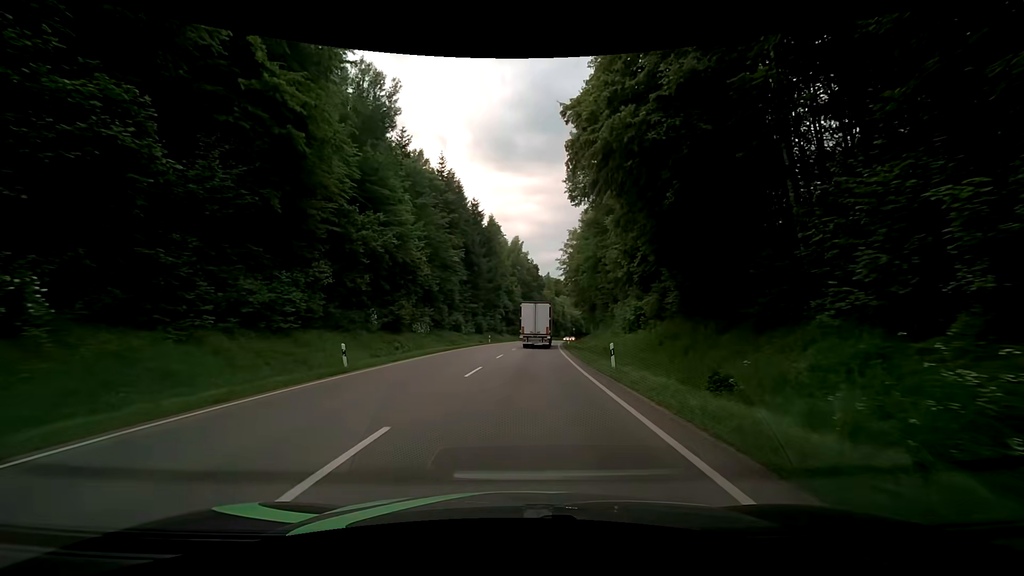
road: secondary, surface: asphalt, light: Day
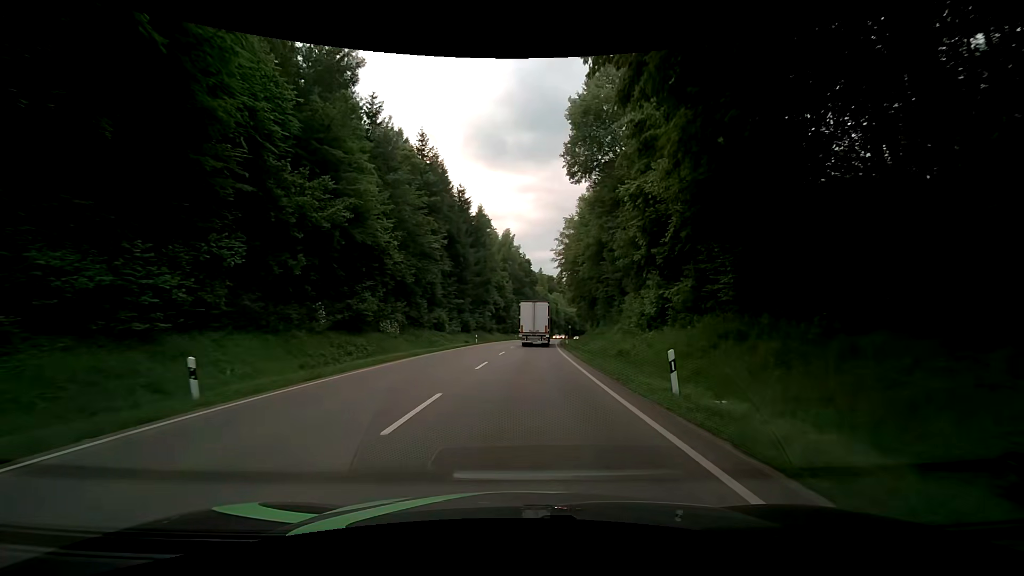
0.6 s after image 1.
(0.0, +8.4) m; +1°
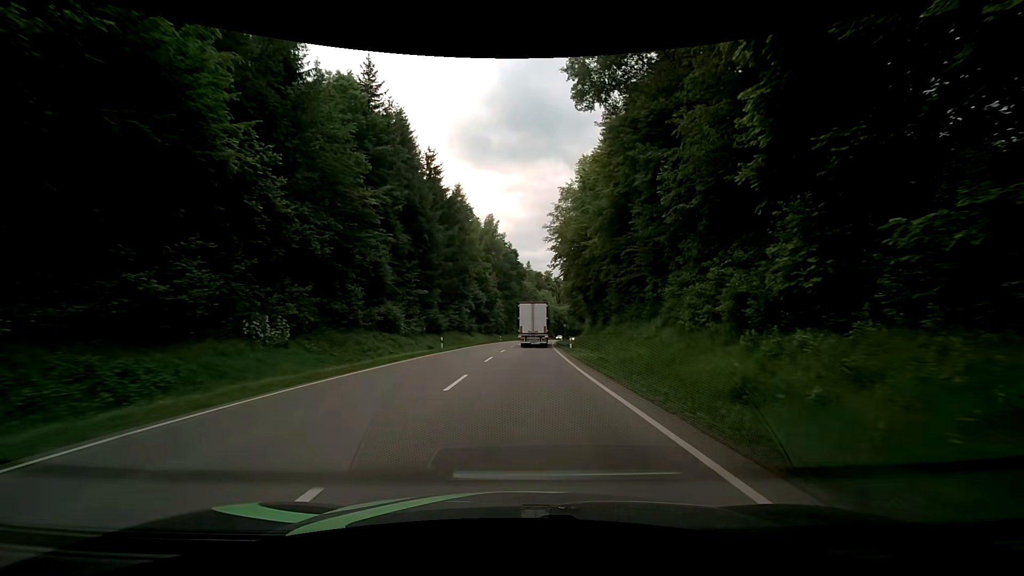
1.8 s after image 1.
(+0.3, +17.2) m; +1°
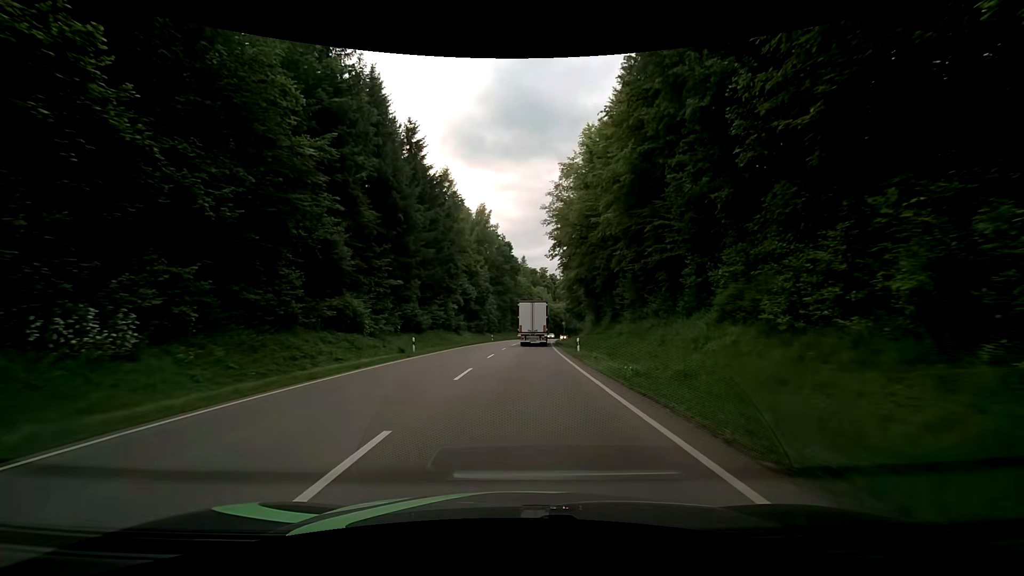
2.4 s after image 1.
(+0.1, +8.8) m; -1°
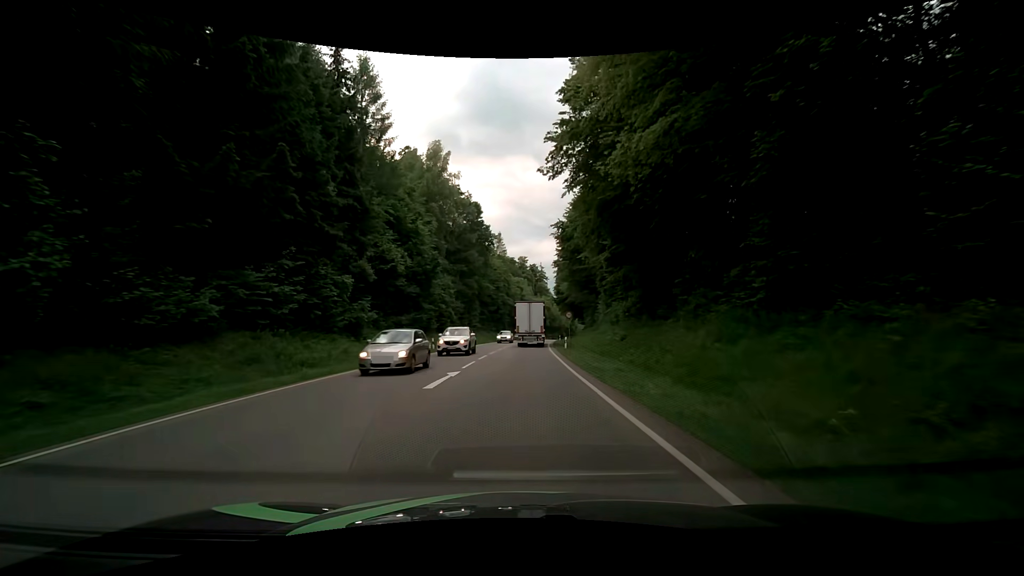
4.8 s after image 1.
(+1.9, +36.3) m; +4°
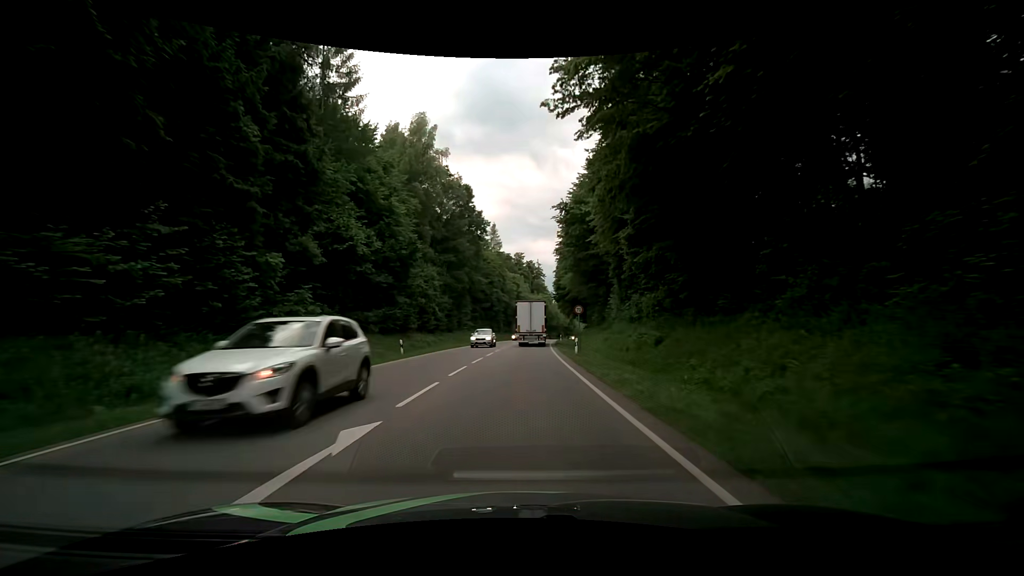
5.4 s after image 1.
(0.0, +9.4) m; 0°
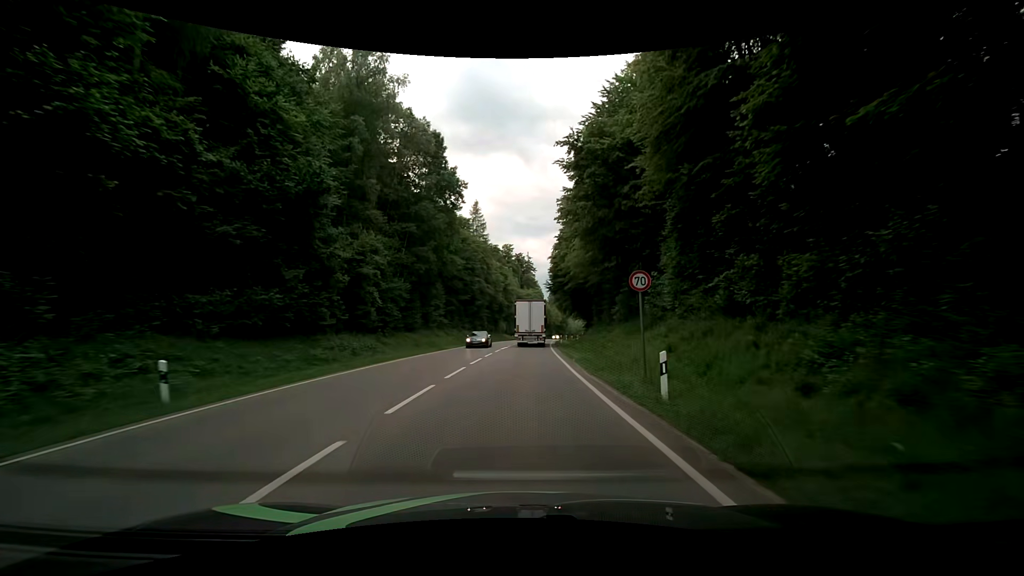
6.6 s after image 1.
(+0.2, +19.0) m; +1°
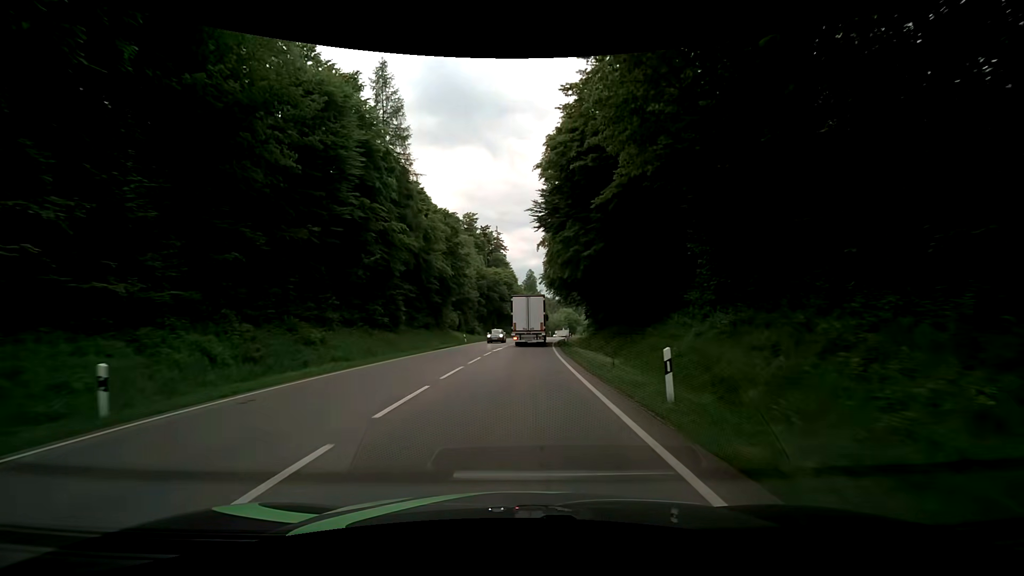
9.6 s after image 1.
(+1.3, +48.4) m; +4°
(0, +10) (0, +20) (0, +30) (+1, +40) (+1, +50) (+2, +60) (+3, +70) (+4, +80) (+5, +90) (+7, +100) m
